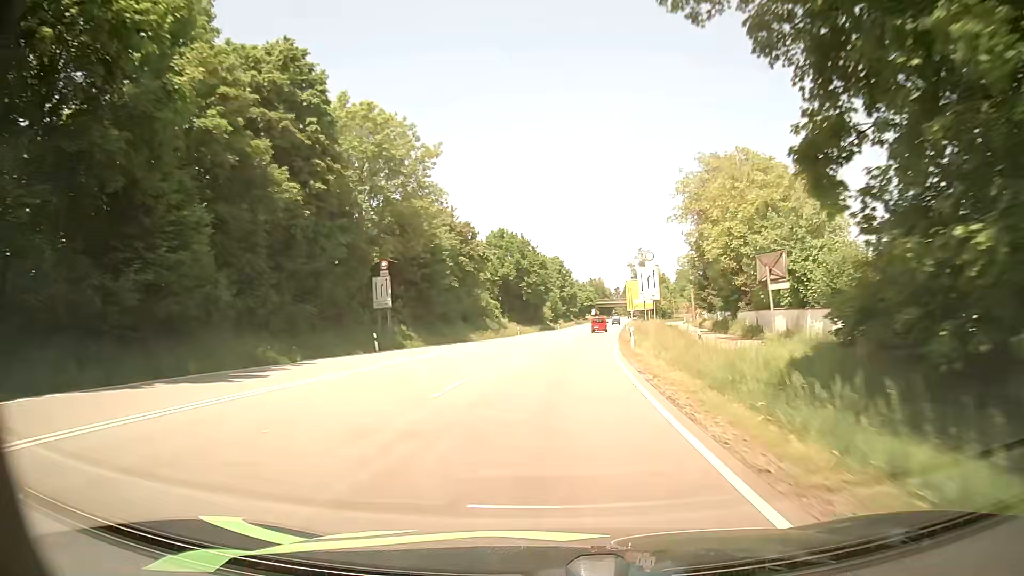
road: primary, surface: asphalt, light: Day
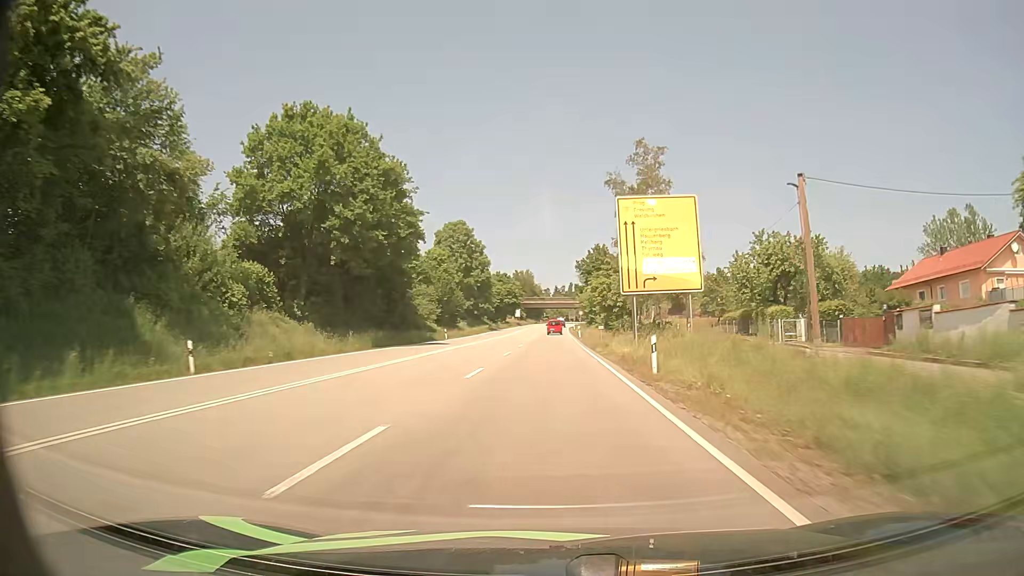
(+4.7, +66.6) m; +6°
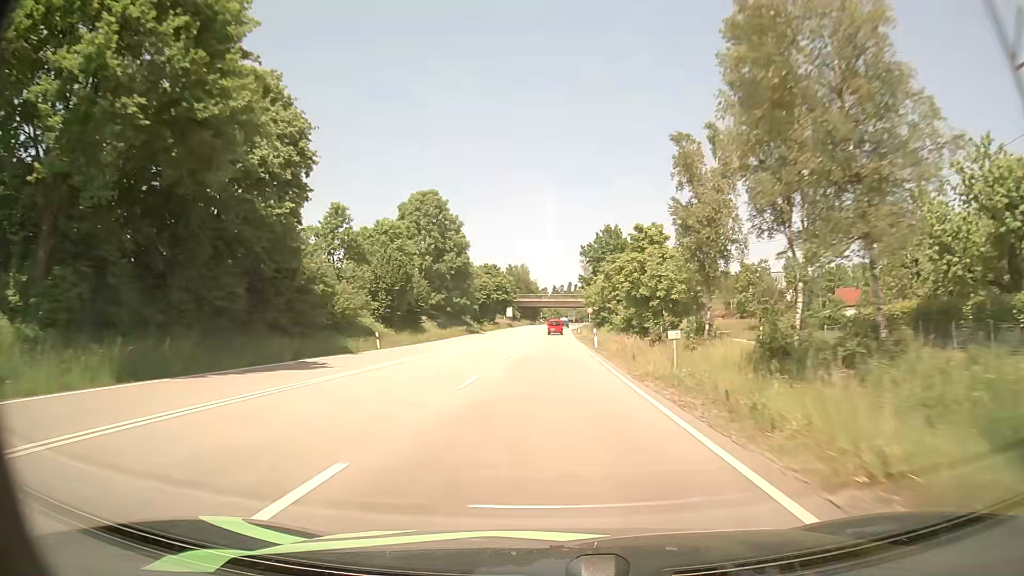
(+0.1, +26.7) m; 0°
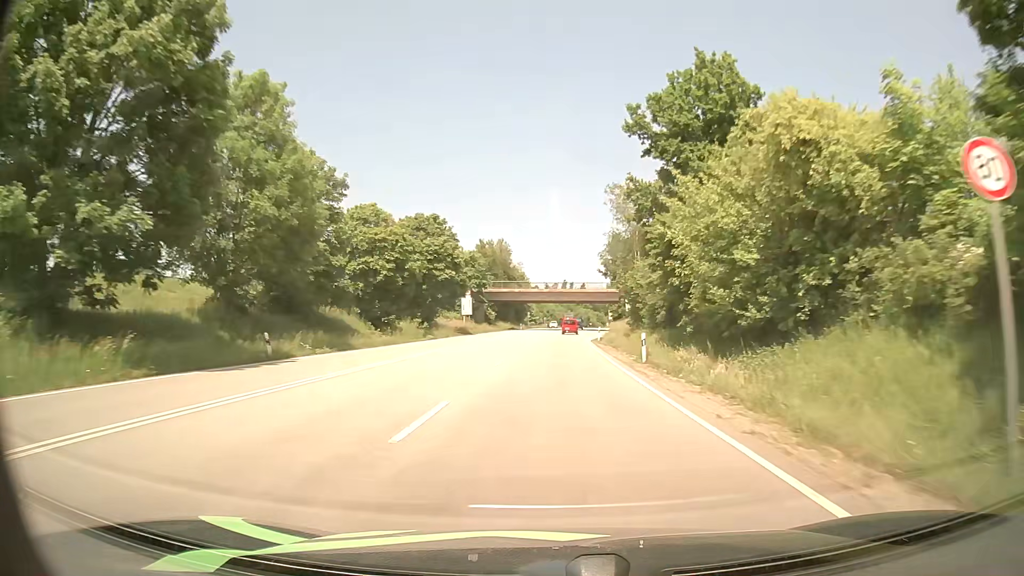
(+0.2, +66.8) m; +1°
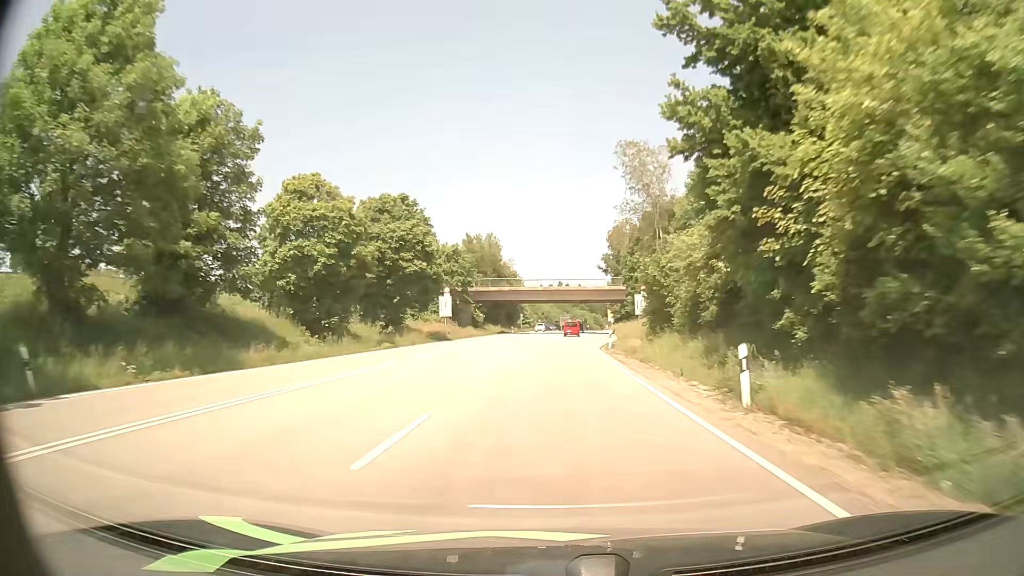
(0.0, +13.3) m; 0°
(0, +10) (0, +20) (0, +30) (0, +40) (+1, +50) (+1, +60) (+1, +70) (+2, +80) (+2, +90) (+3, +100) m
